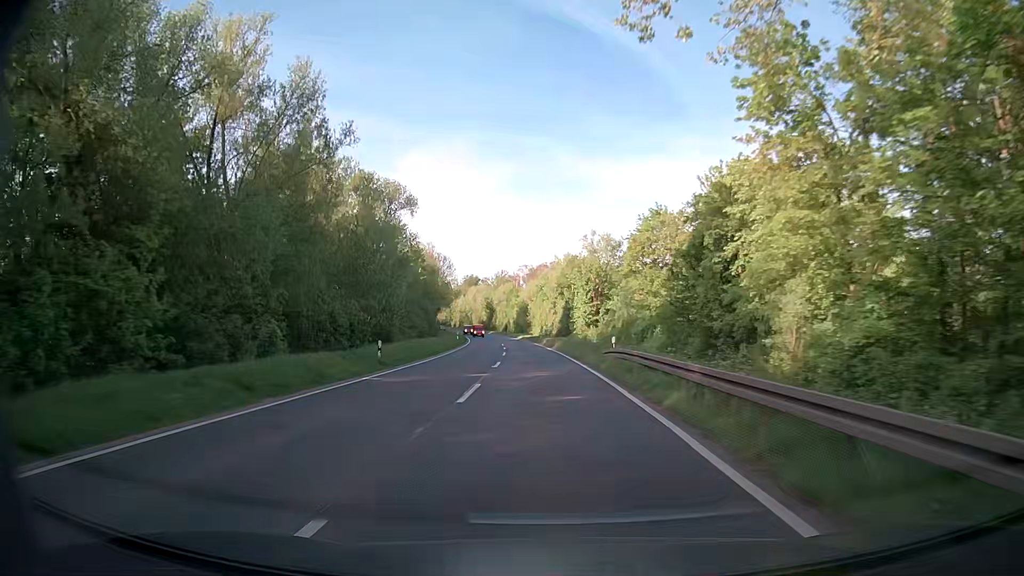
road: secondary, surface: asphalt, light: Day
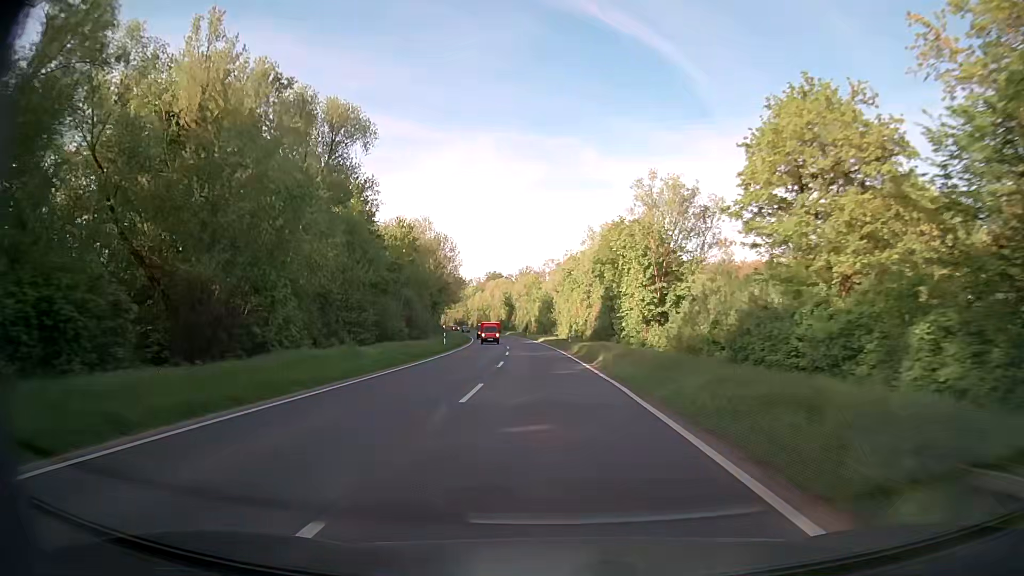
(-0.3, +25.3) m; -2°
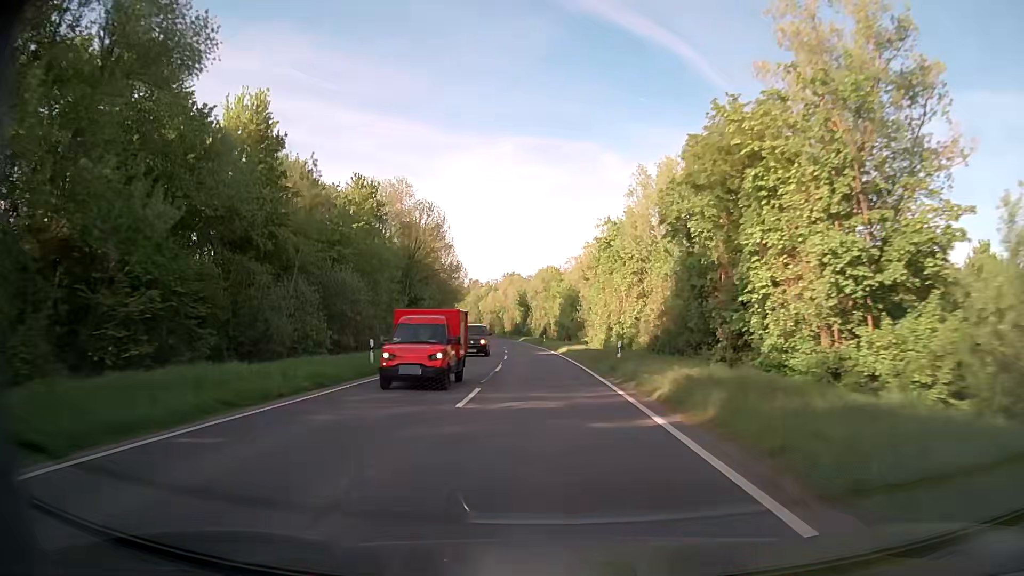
(-0.5, +25.3) m; -2°
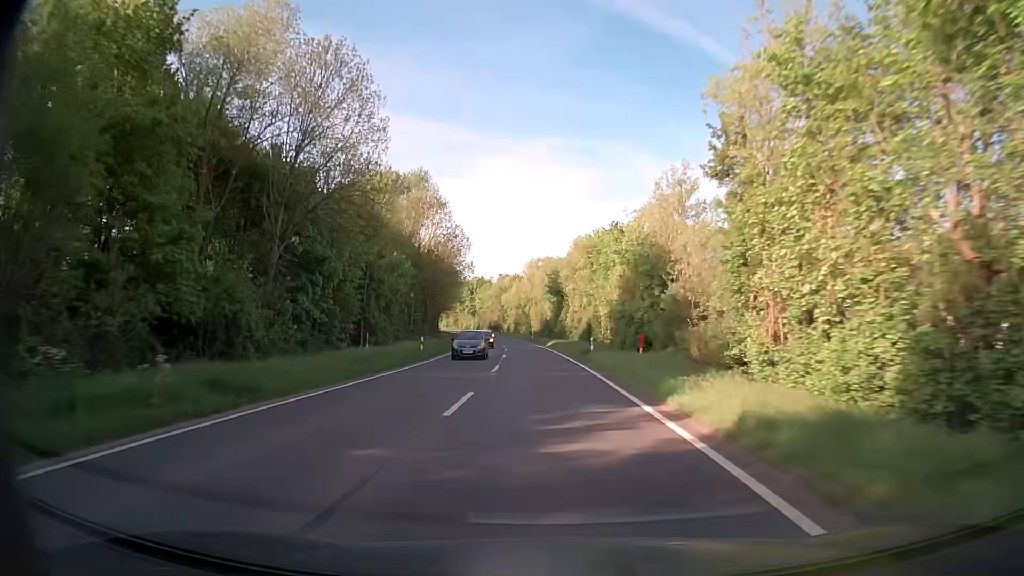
(-1.0, +37.9) m; -3°
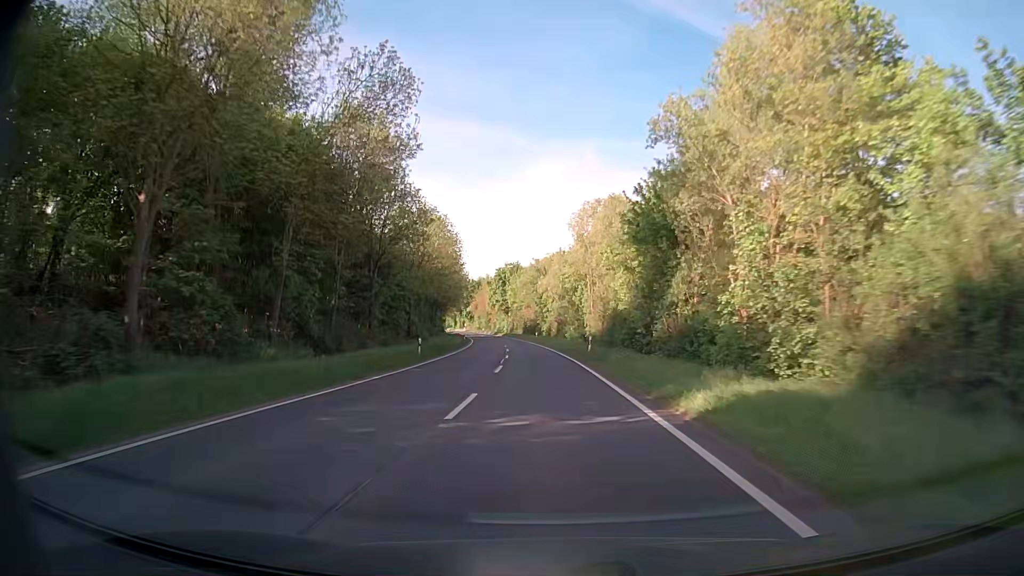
(-1.9, +50.6) m; -5°
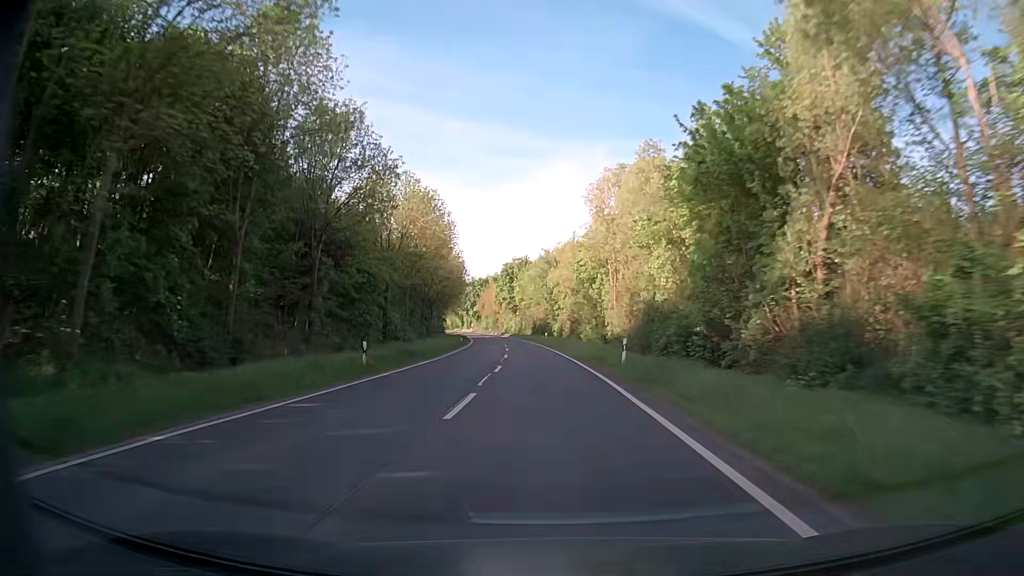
(0.0, +12.7) m; -1°
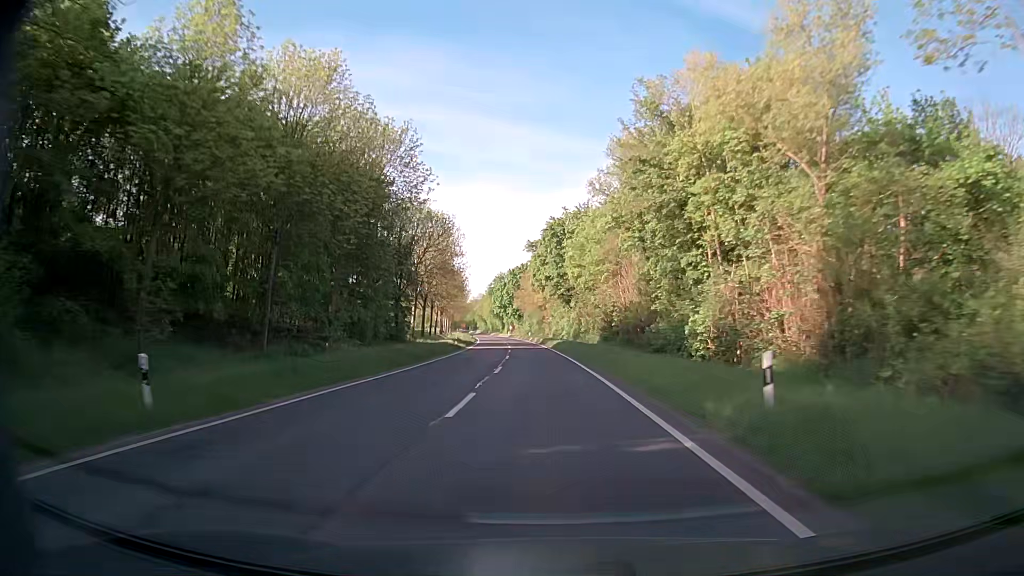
(-2.4, +63.2) m; -5°
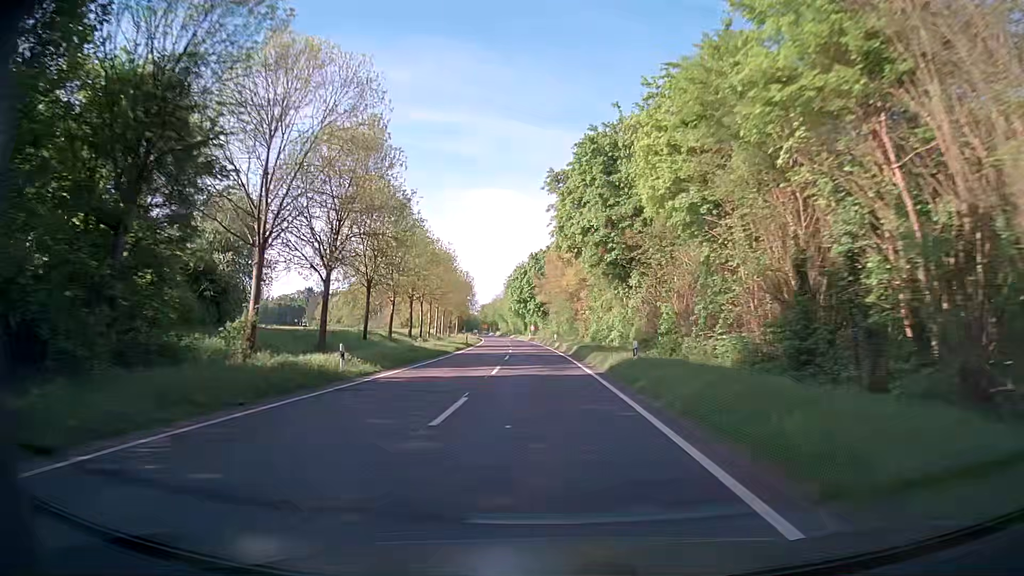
(-0.7, +37.9) m; -2°
(0, +10) (0, +20) (-1, +30) (-1, +40) (-1, +50) (-2, +60) (-3, +70) (-3, +80) (-4, +90) (-5, +100) m
